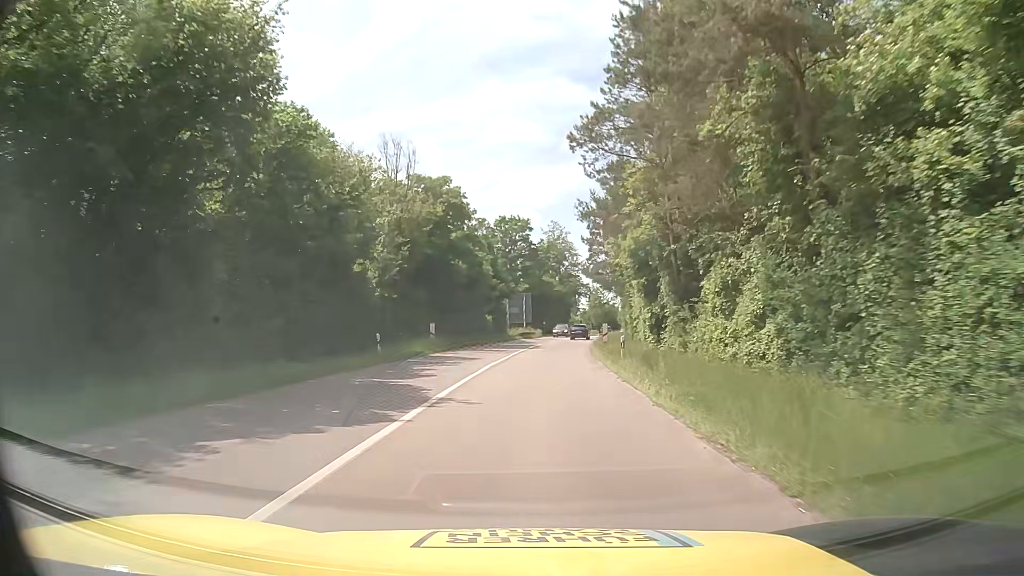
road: tertiary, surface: asphalt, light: Day
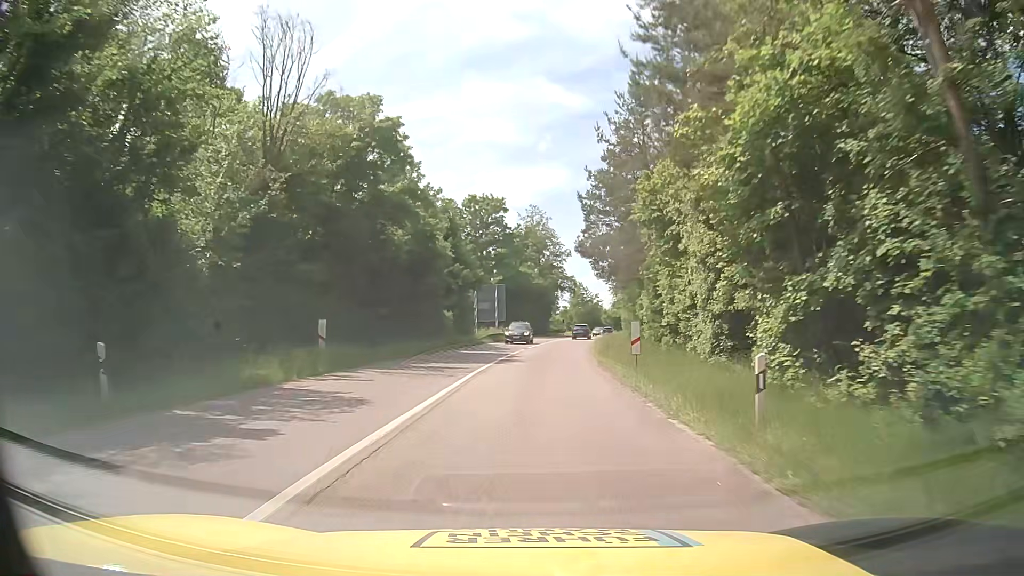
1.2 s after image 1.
(+0.4, +17.0) m; +2°
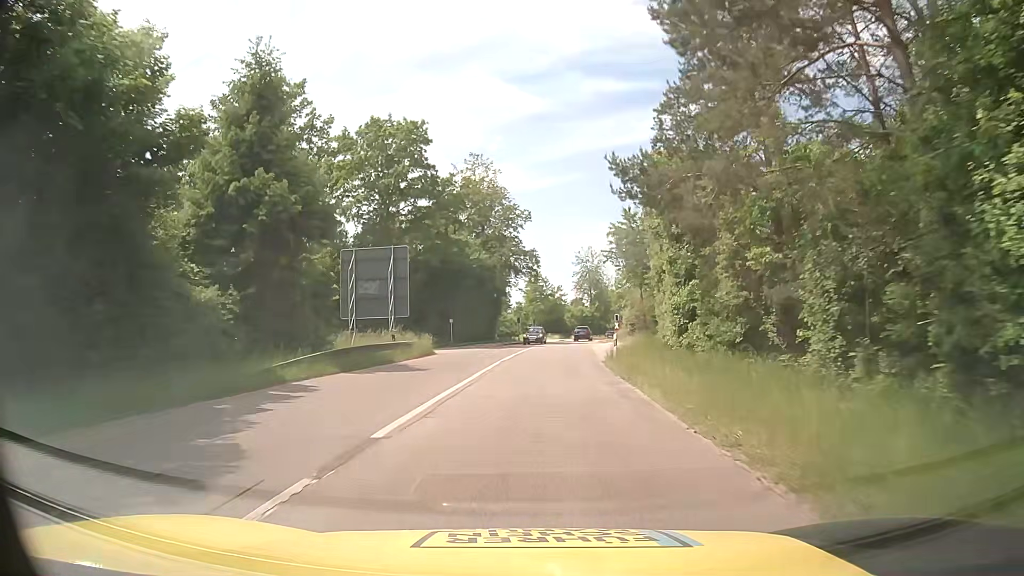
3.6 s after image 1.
(+1.2, +34.0) m; +4°
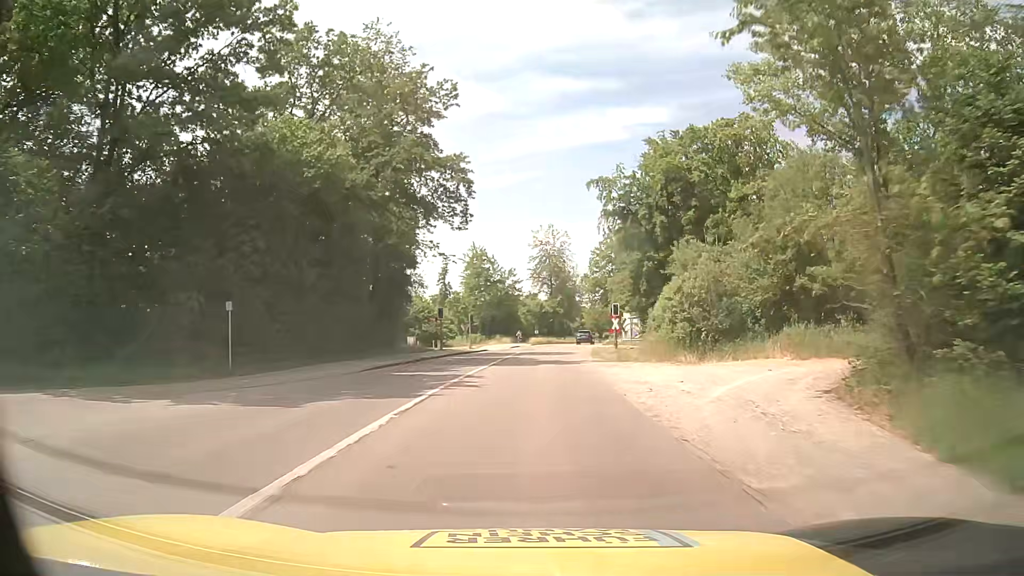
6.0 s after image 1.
(+1.5, +34.1) m; +5°
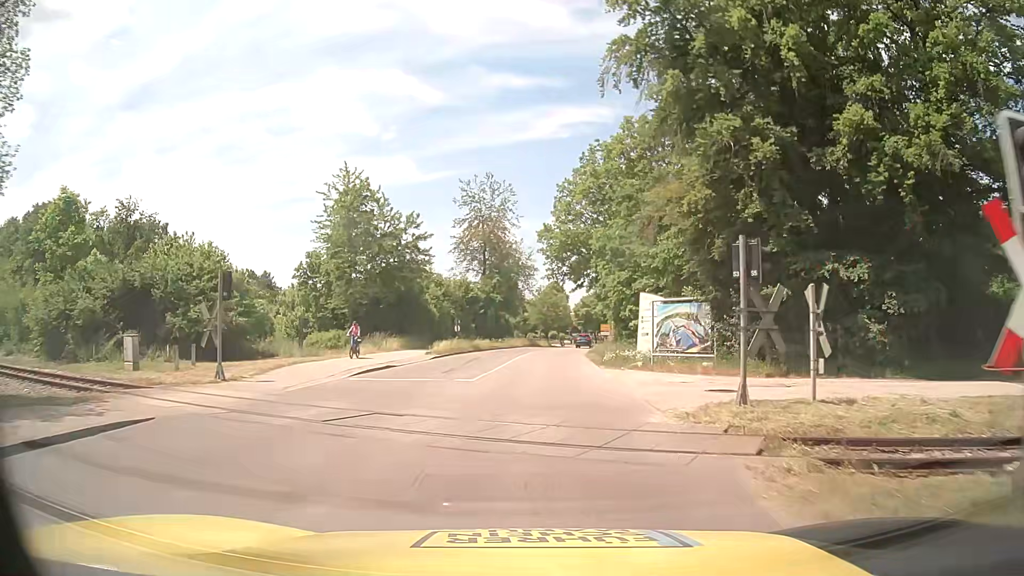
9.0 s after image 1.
(+1.5, +39.2) m; +5°
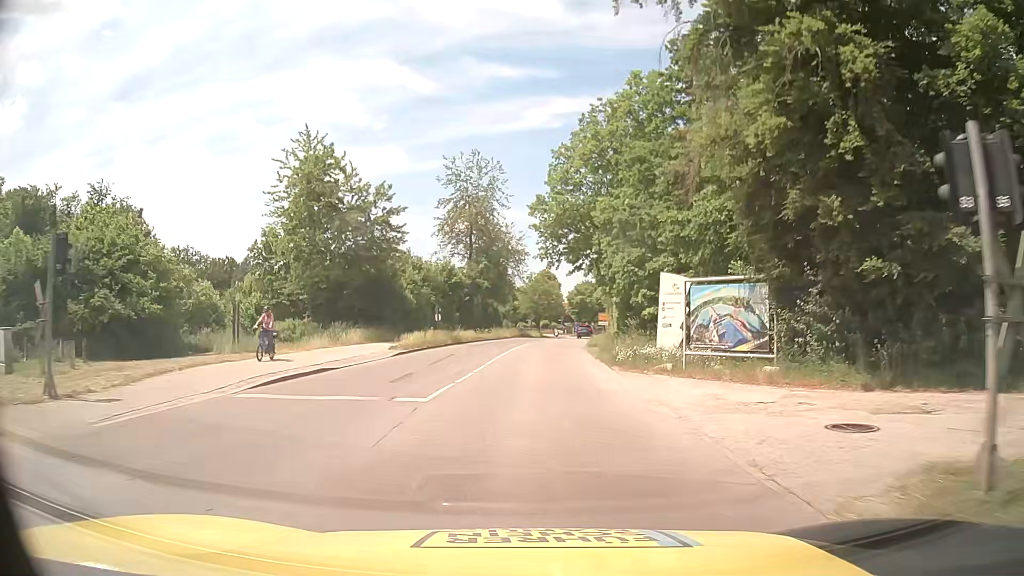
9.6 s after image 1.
(+0.1, +7.1) m; +2°
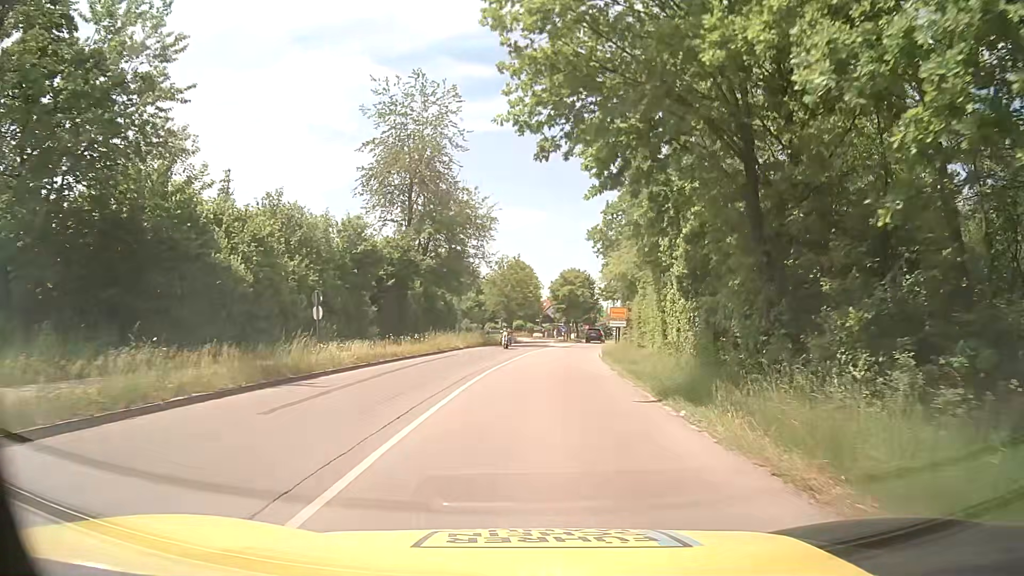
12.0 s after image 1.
(+0.1, +26.5) m; +2°
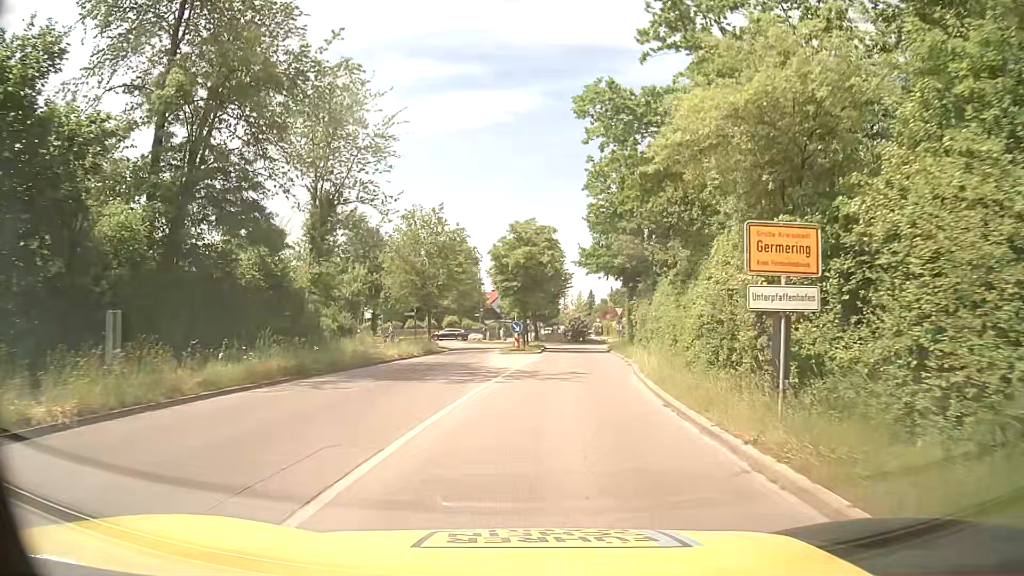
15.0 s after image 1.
(+1.1, +32.2) m; +4°
